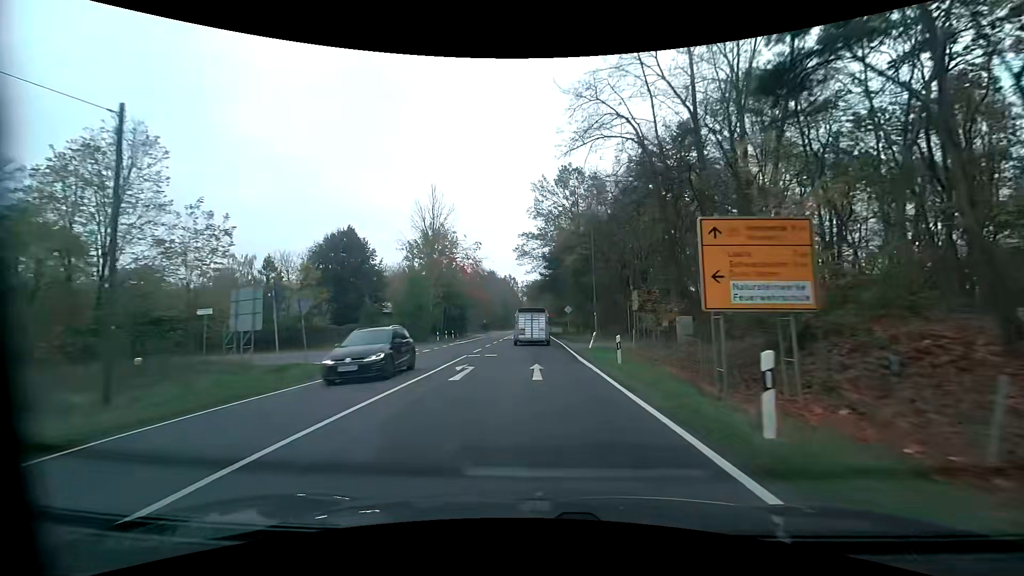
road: primary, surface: asphalt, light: Day
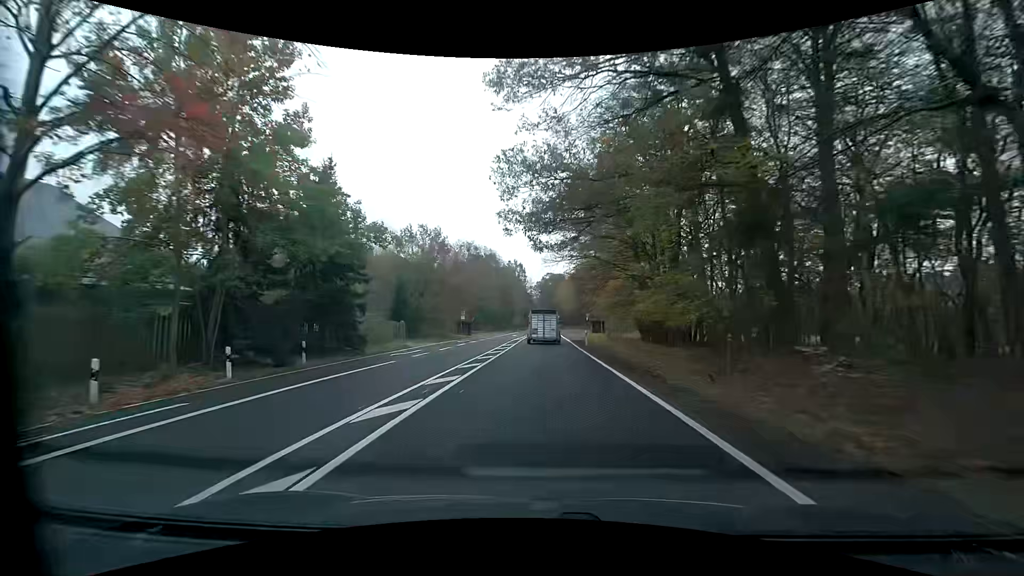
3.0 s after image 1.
(-0.5, +47.4) m; -1°
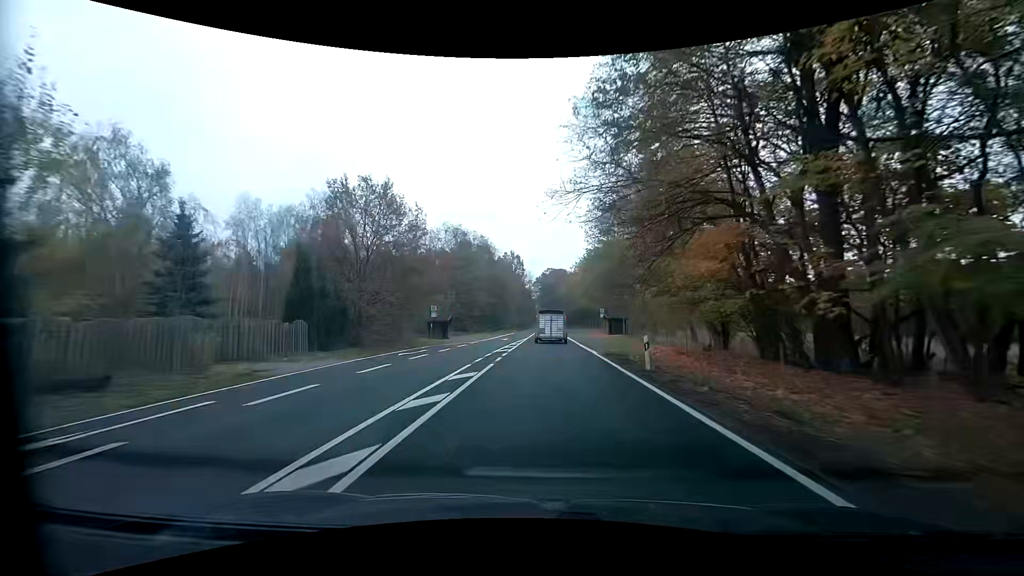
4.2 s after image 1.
(-0.1, +19.8) m; 0°
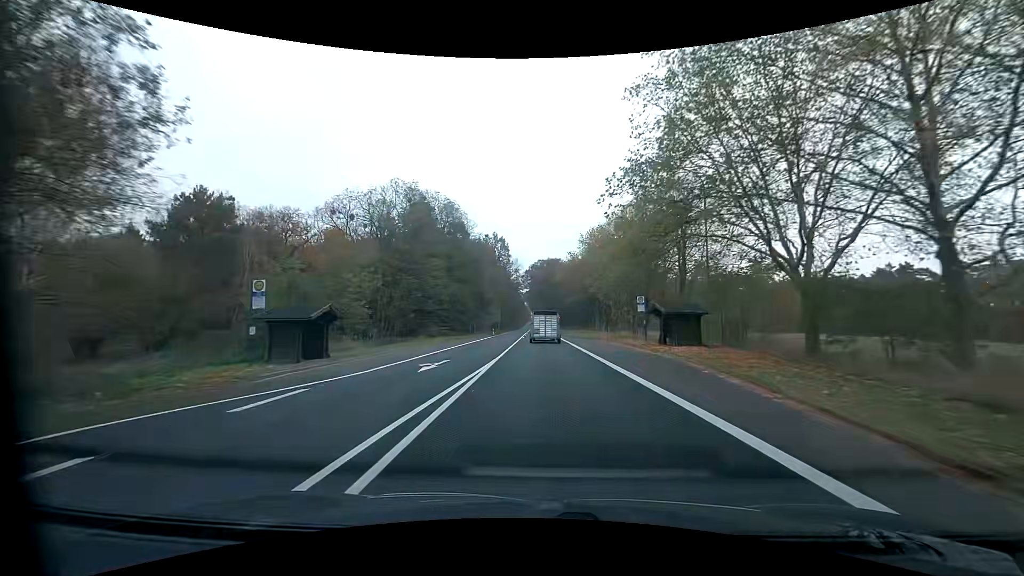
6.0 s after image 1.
(+0.3, +30.9) m; +2°
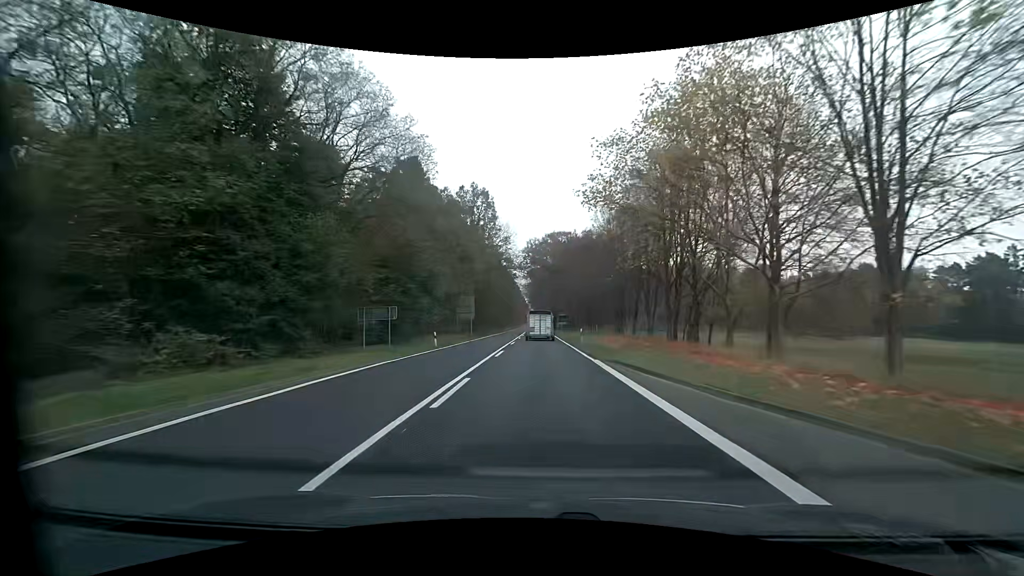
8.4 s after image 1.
(+0.1, +43.0) m; 0°
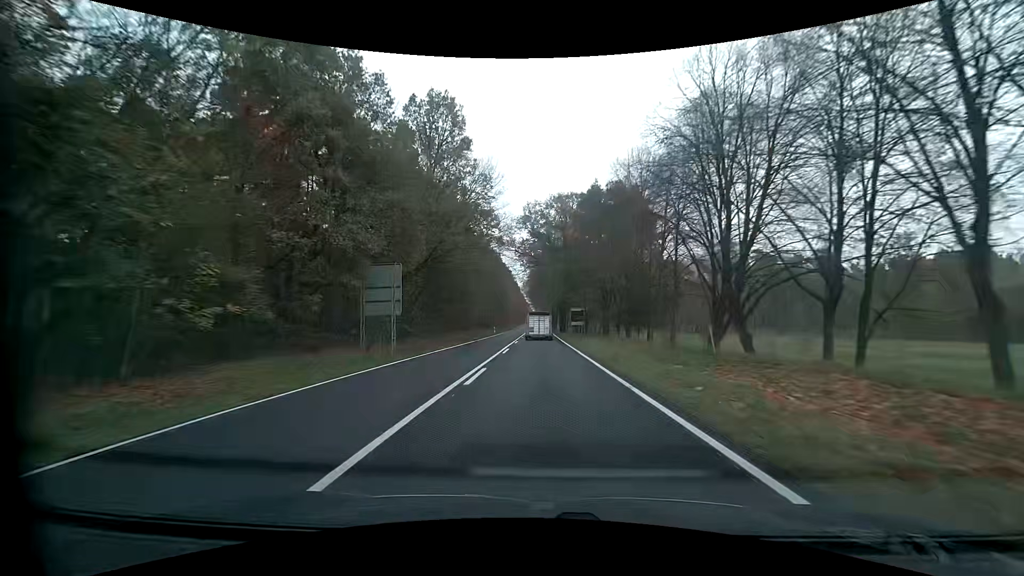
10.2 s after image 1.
(0.0, +33.1) m; 0°
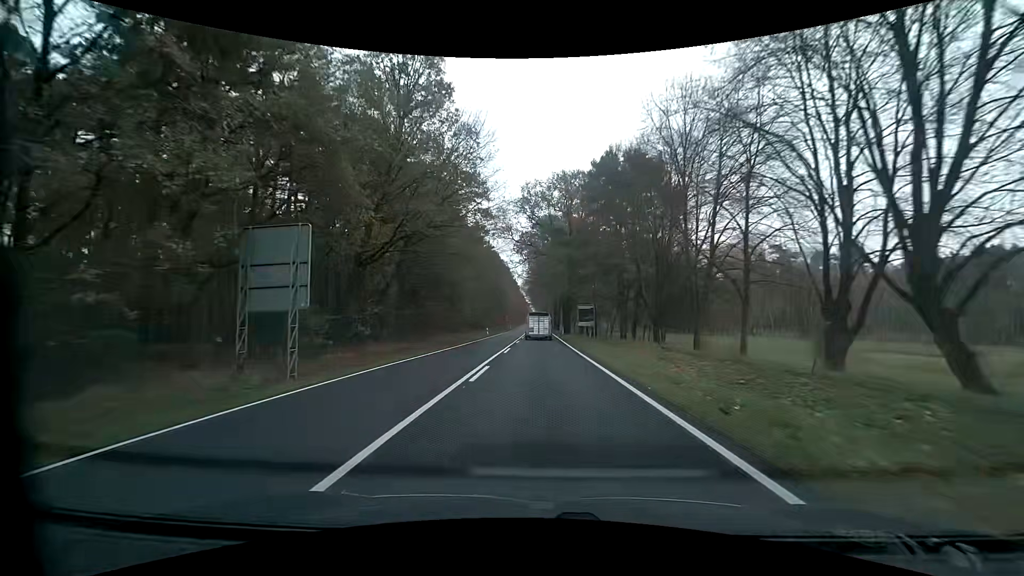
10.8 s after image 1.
(+0.1, +11.3) m; 0°
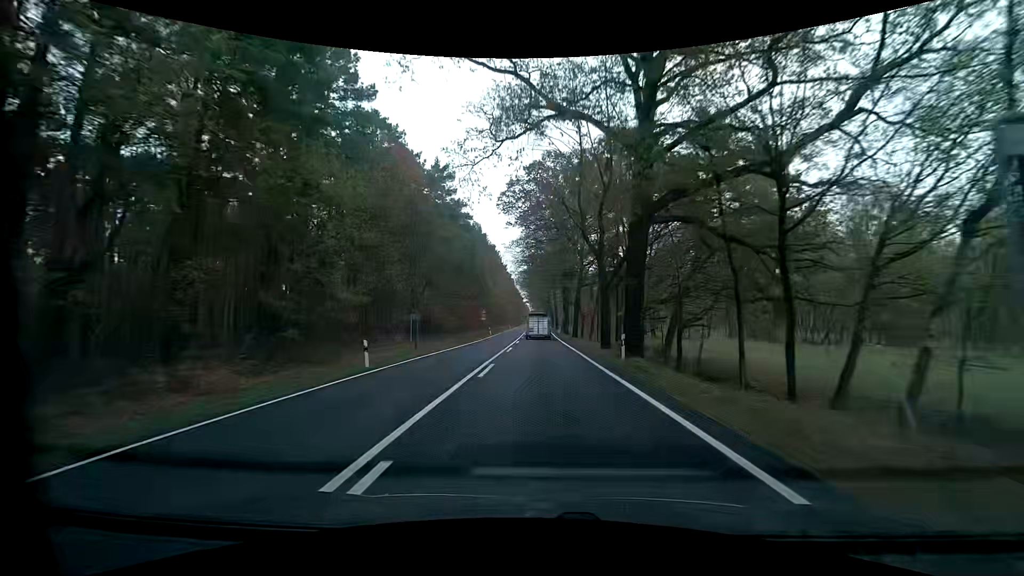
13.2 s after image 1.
(-0.1, +47.5) m; -1°
(0, +10) (0, +20) (0, +30) (0, +40) (+1, +50) (+1, +60) (+1, +70) (+1, +80) (+1, +90) (+1, +100) m
